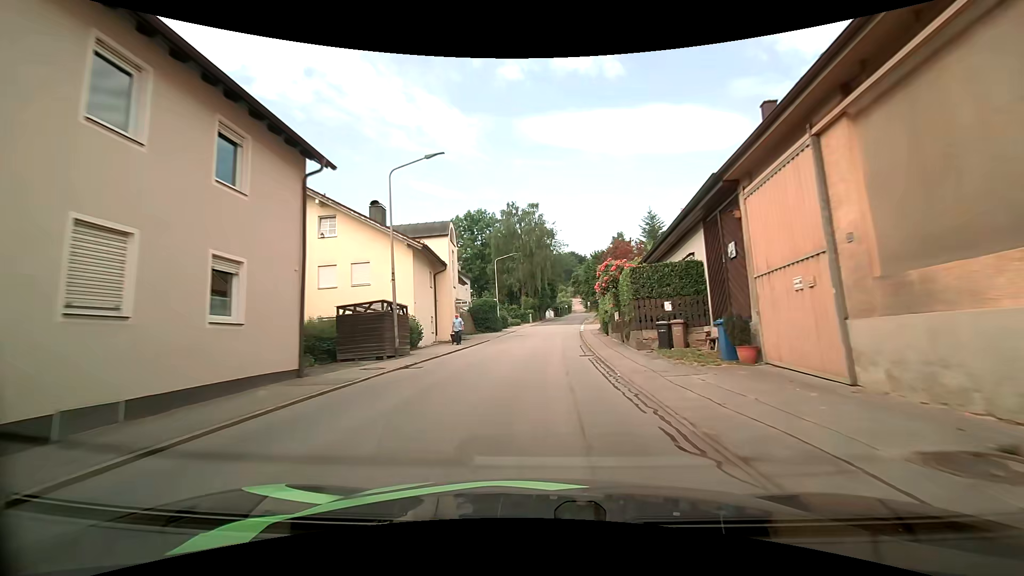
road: tertiary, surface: asphalt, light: Day
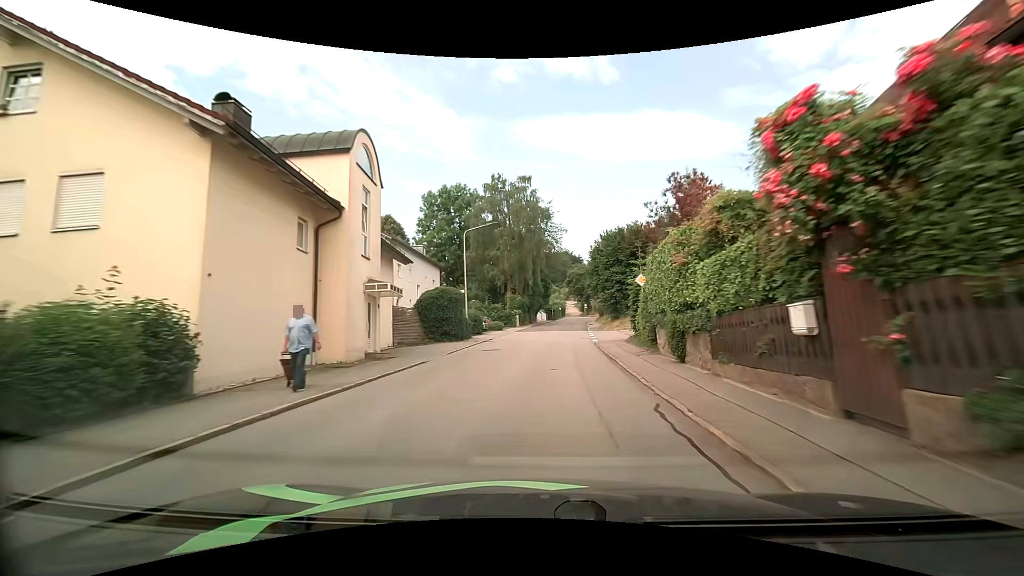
(0.0, +16.9) m; 0°
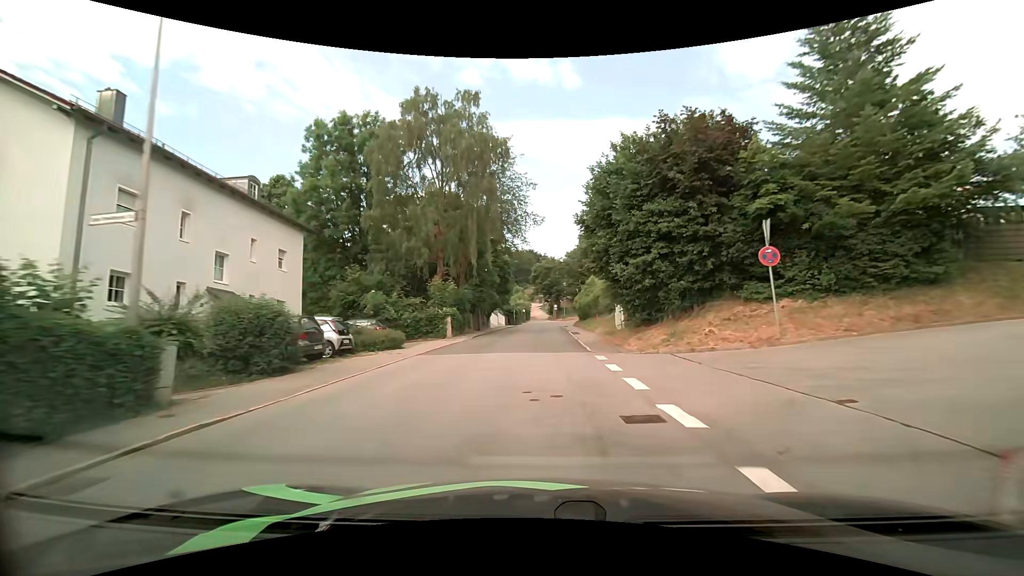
(+1.4, +25.0) m; +6°
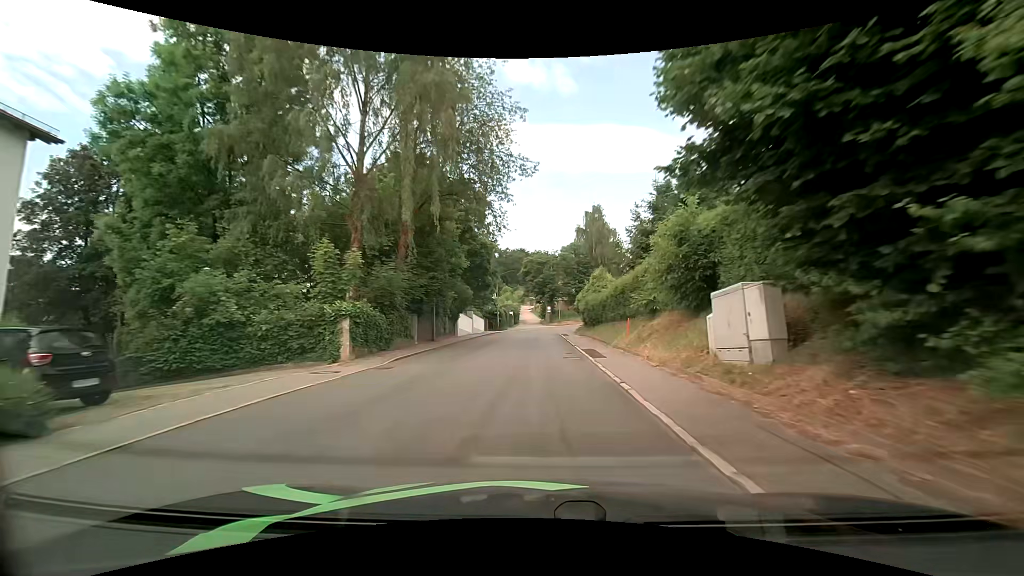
(0.0, +16.1) m; +1°
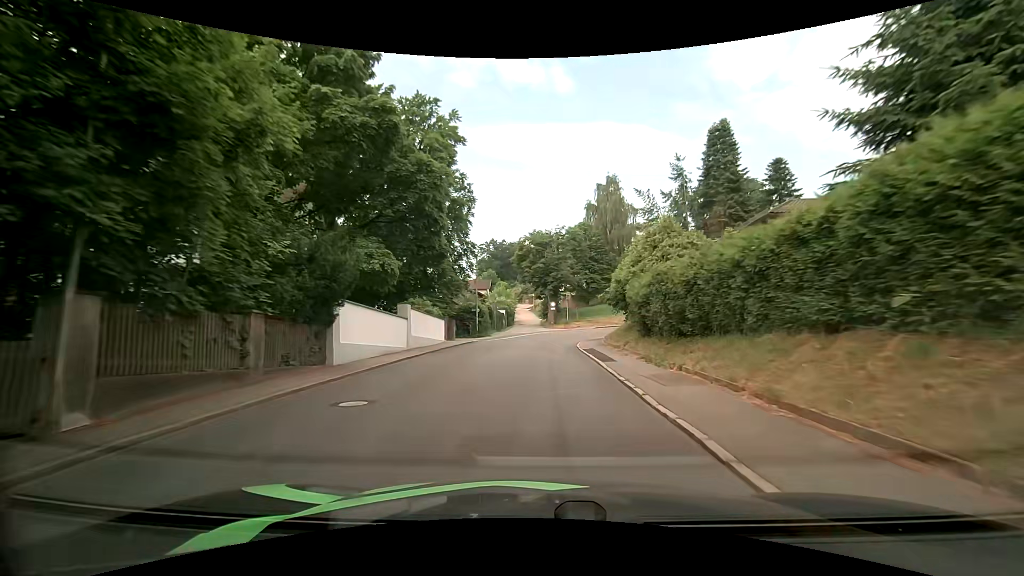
(0.0, +22.4) m; 0°
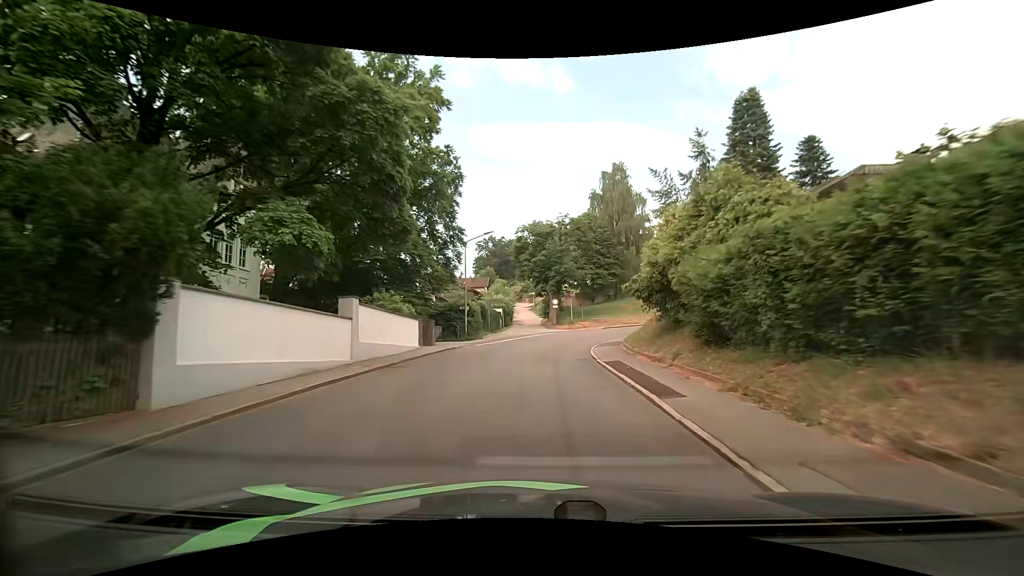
(0.0, +6.9) m; 0°
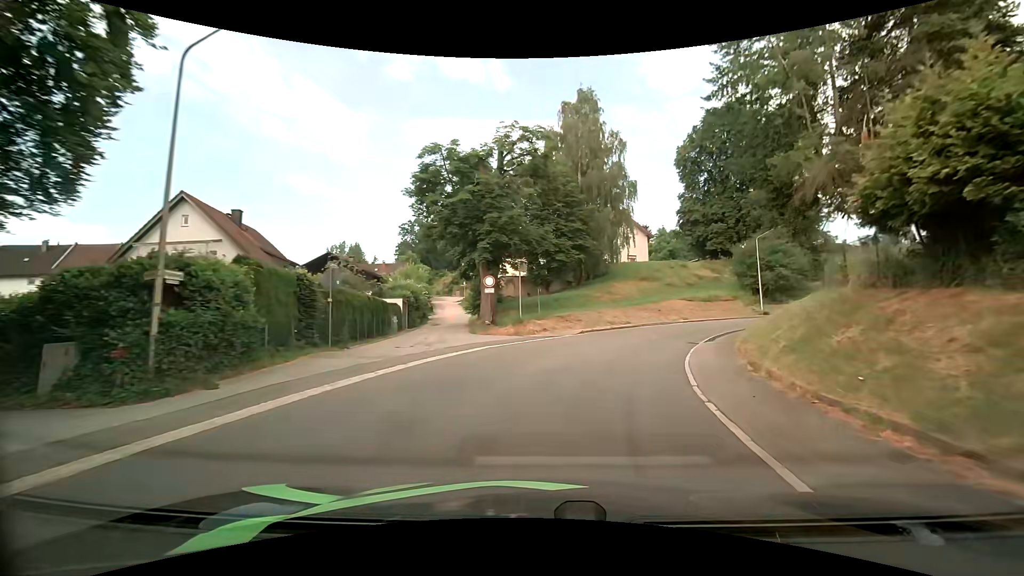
(+0.7, +25.9) m; +6°
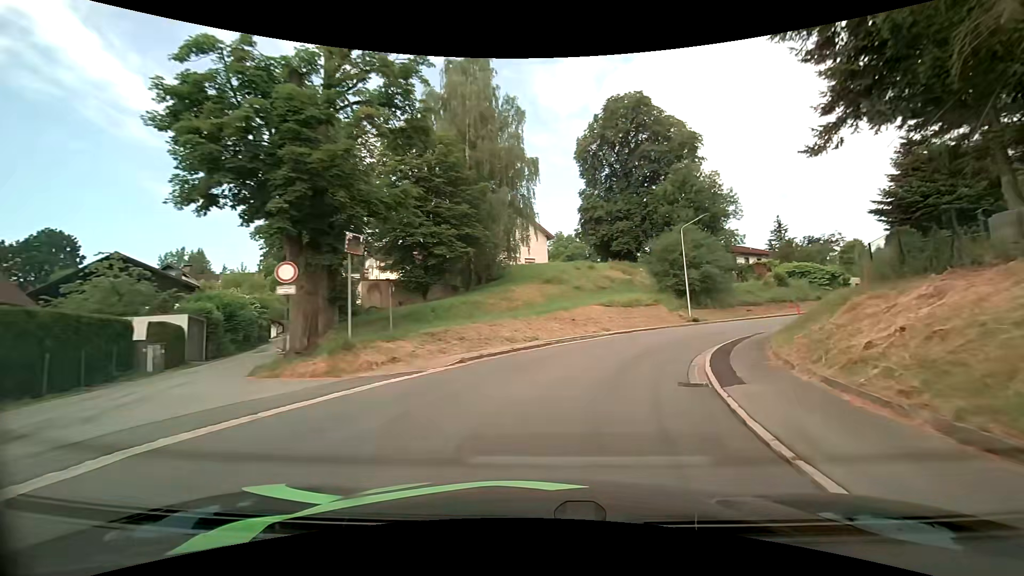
(+1.2, +12.2) m; +12°
(+1, +10) (+4, +19) (+10, +28) (+17, +35) (+25, +41) (+33, +46) (+42, +51) (+51, +55) (+59, +61) (+67, +67) m
